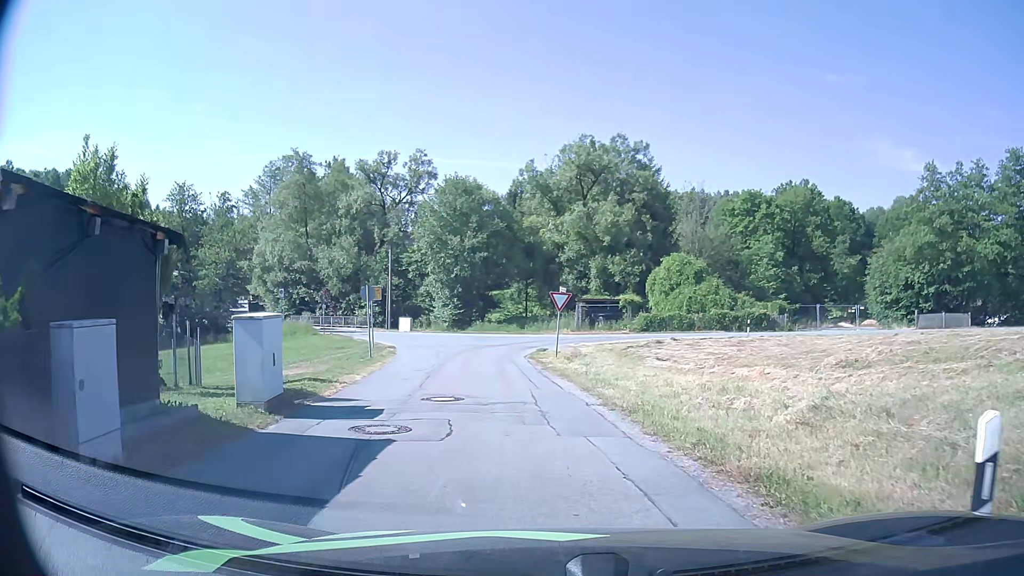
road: residential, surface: asphalt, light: Day
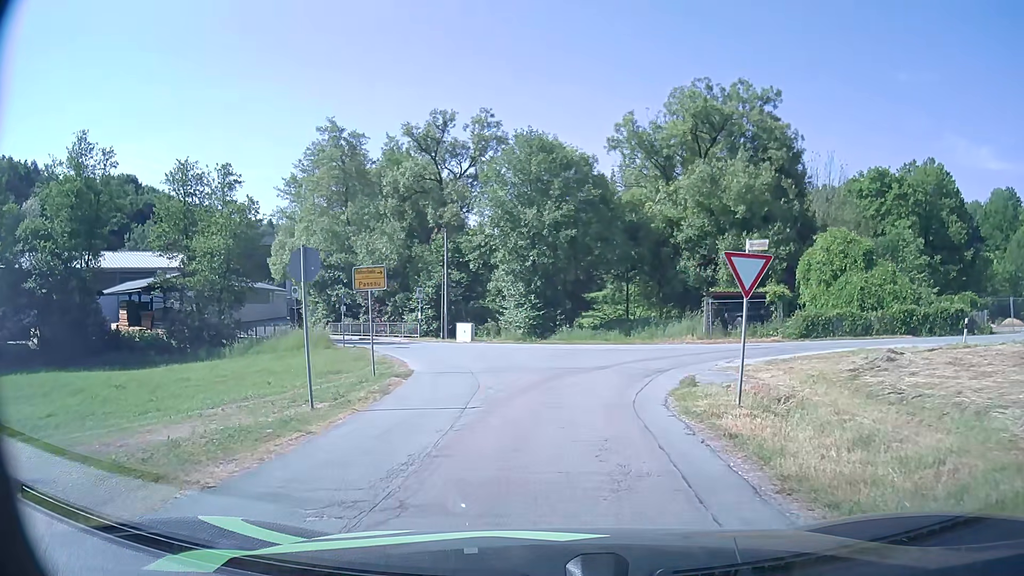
(-1.0, +14.9) m; -7°
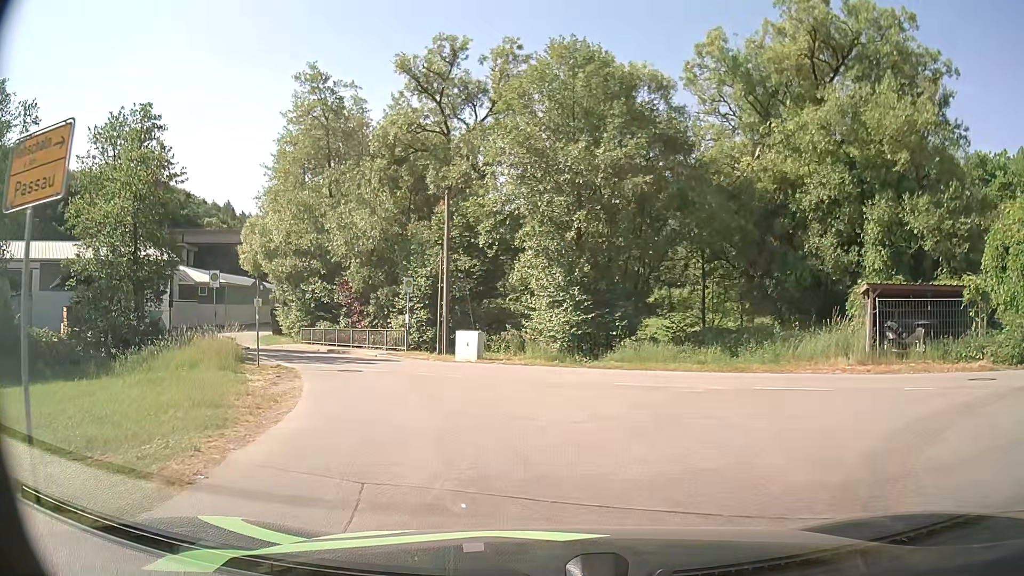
(-0.6, +14.7) m; -3°
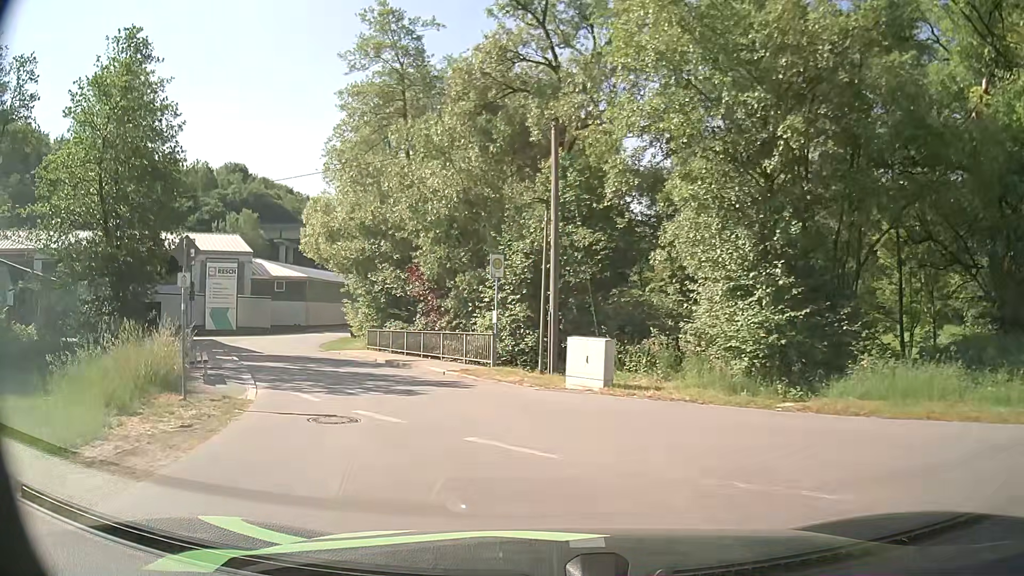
(-1.0, +10.6) m; -11°
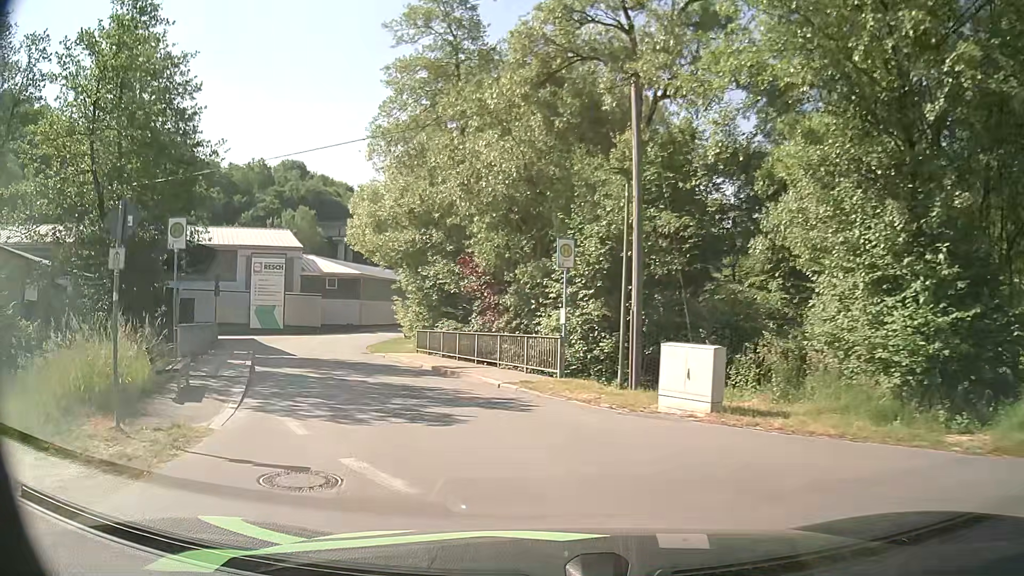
(-0.2, +3.8) m; -5°
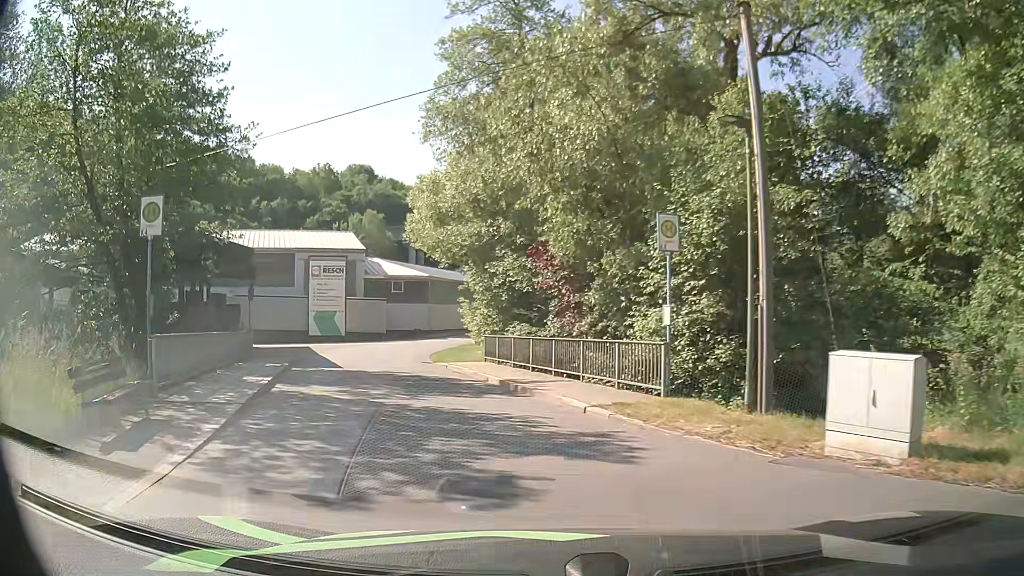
(-0.2, +3.9) m; -6°
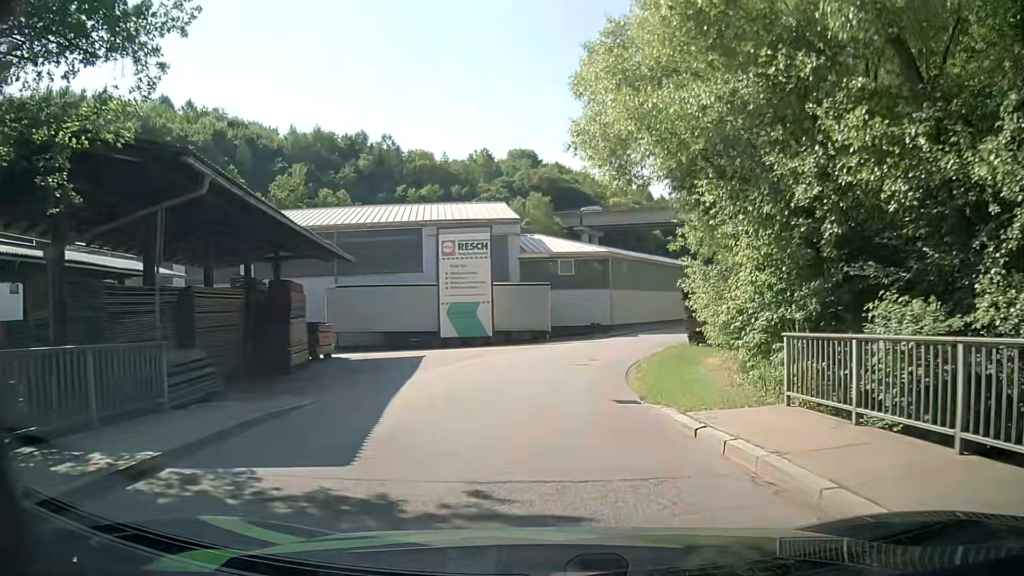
(-3.1, +16.0) m; -16°
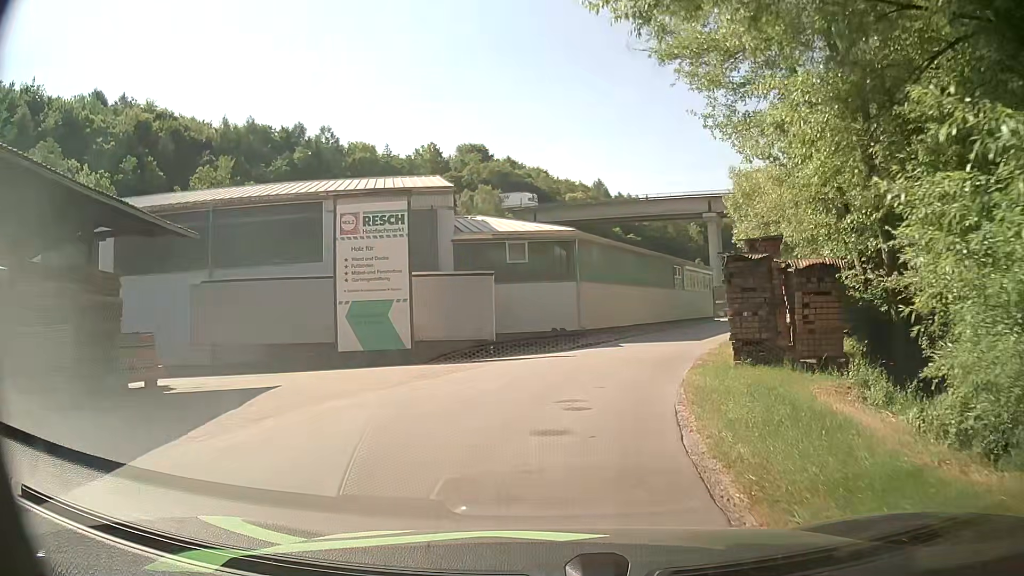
(+0.4, +12.2) m; +4°
(+1, +10) (+2, +20) (+5, +29) (+9, +39) (+12, +48) (+17, +57) (+22, +65) (+29, +72) (+38, +77) (+47, +81) m
